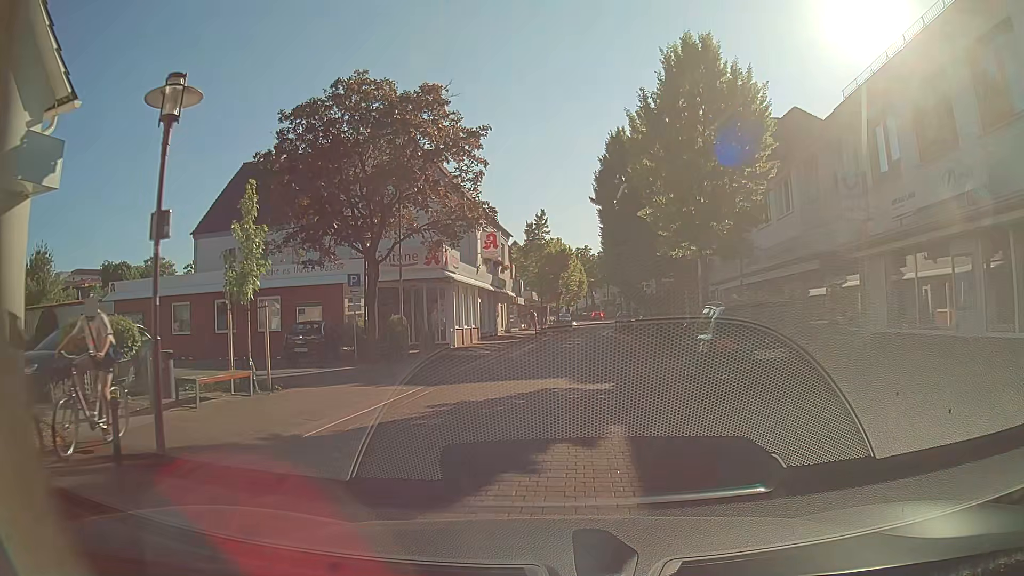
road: residential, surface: paving_stones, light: Day
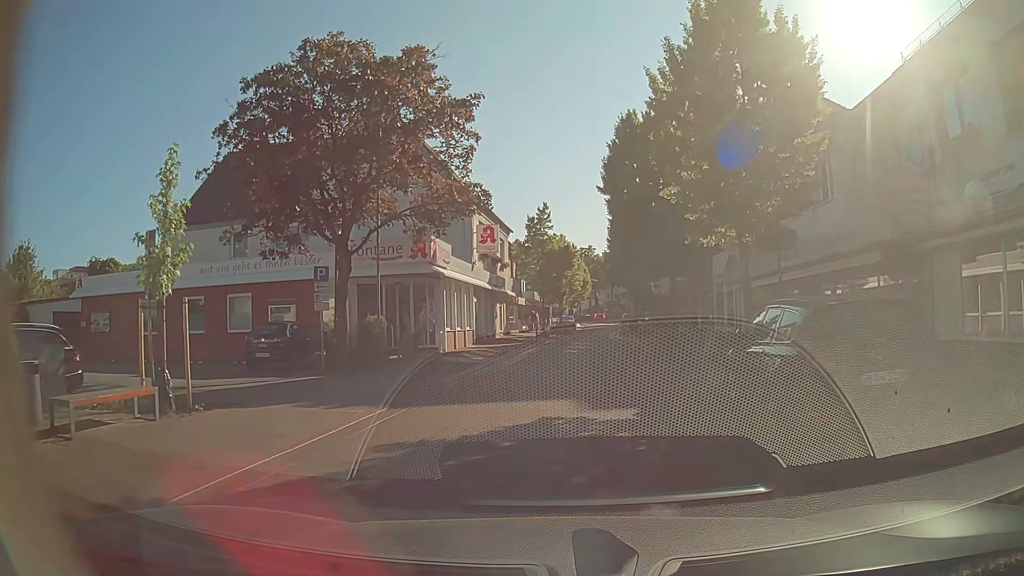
(0.0, +3.3) m; -1°
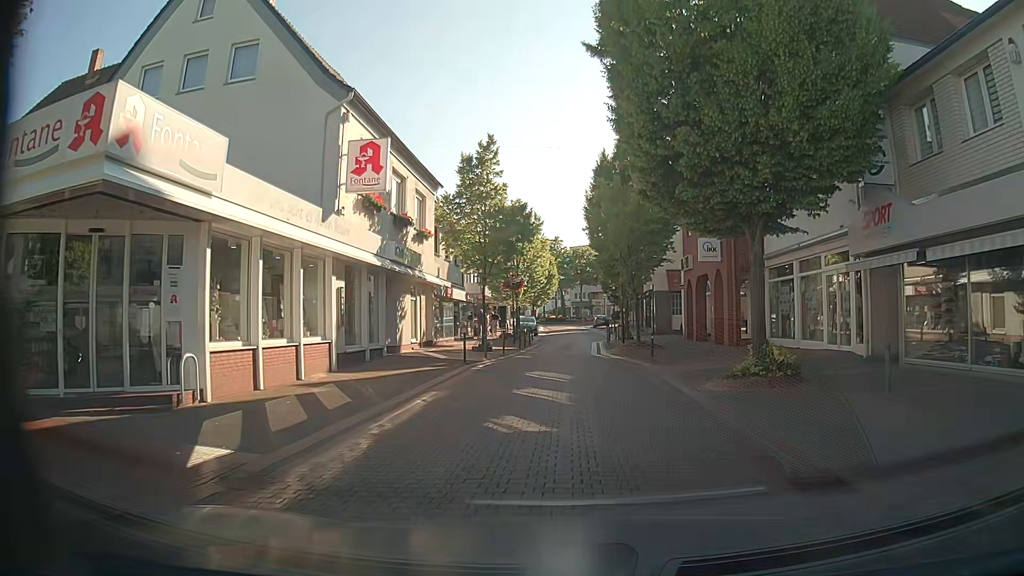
(+0.8, +16.6) m; +4°
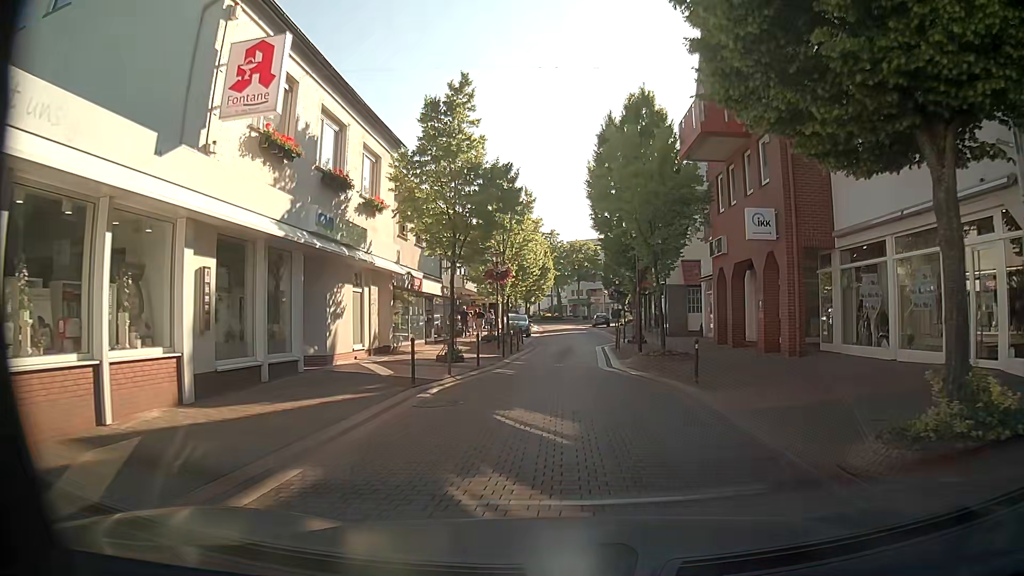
(-0.1, +7.0) m; -1°
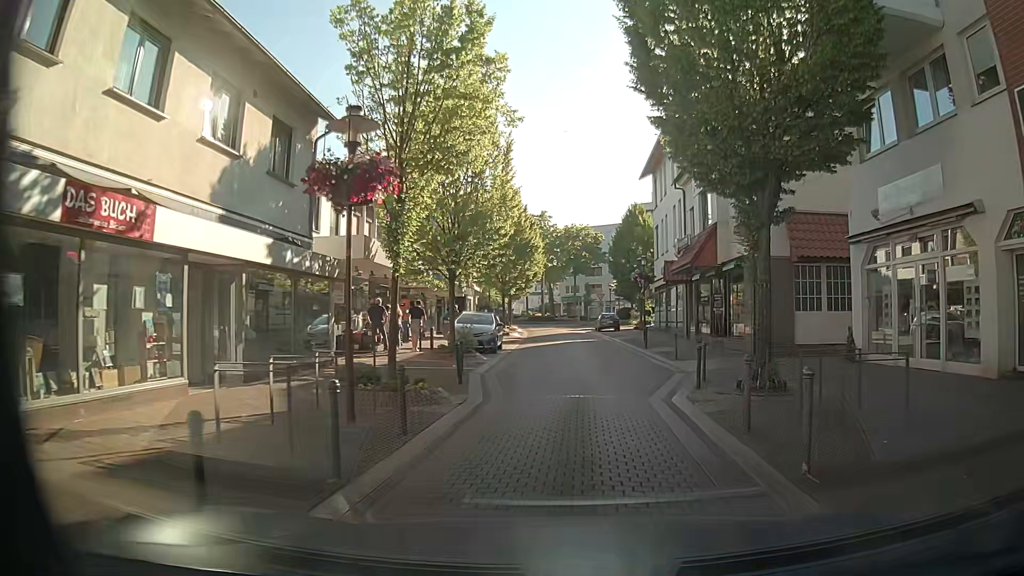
(+0.3, +19.1) m; +2°
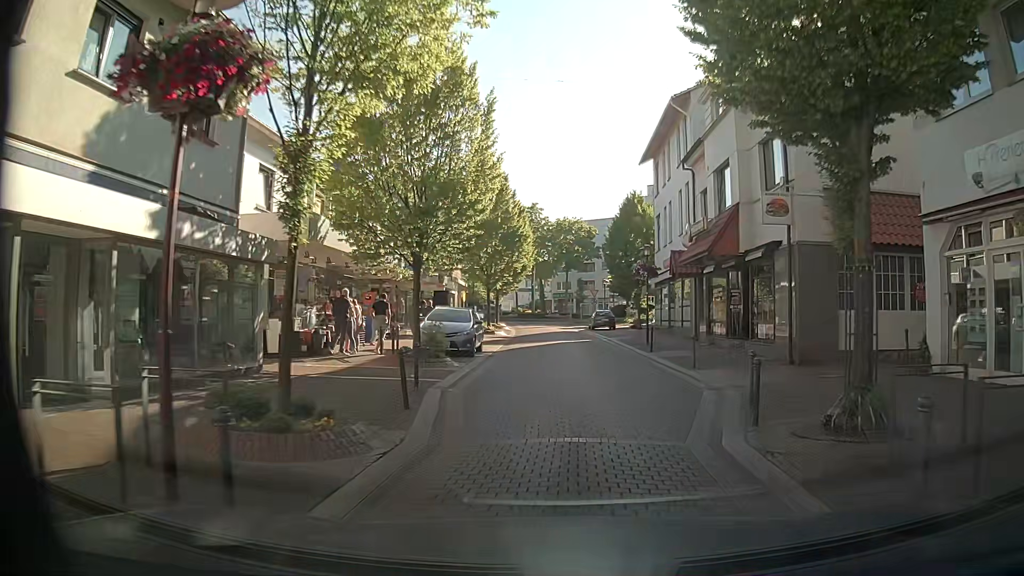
(0.0, +4.1) m; -2°
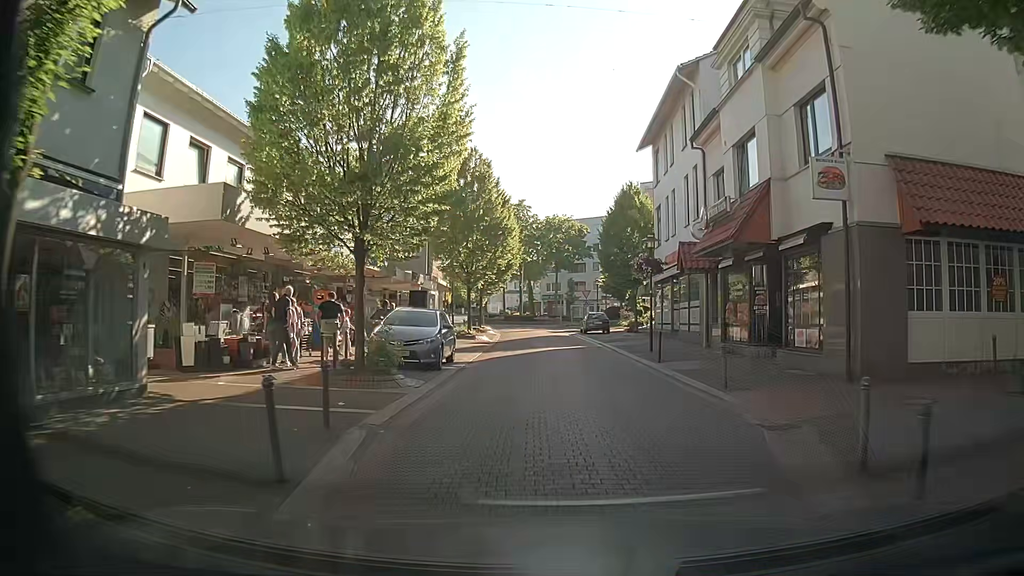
(+0.1, +4.1) m; +3°
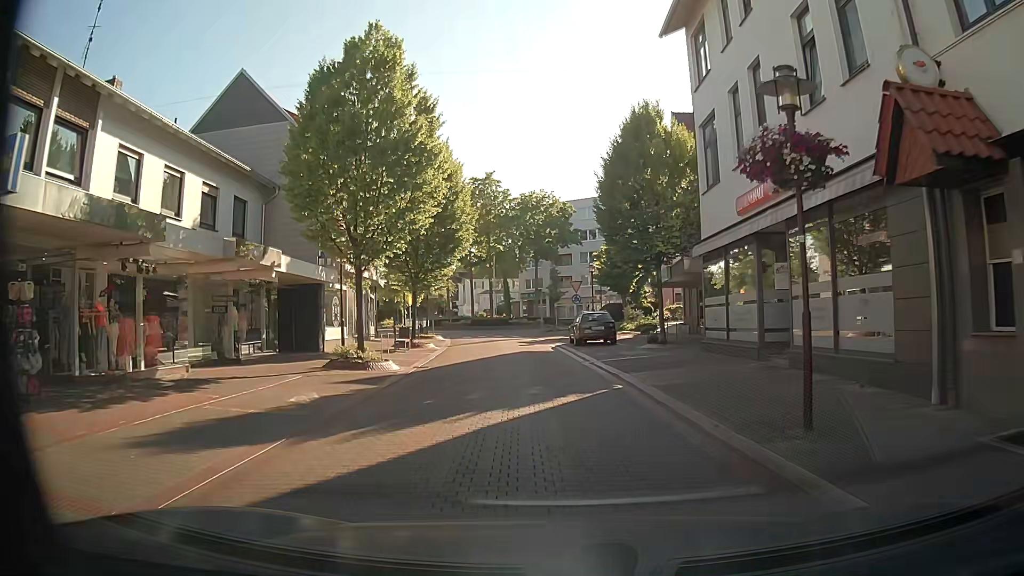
(+0.3, +16.6) m; 0°
(0, +10) (0, +20) (-1, +30) (-2, +40) (-3, +50) (+2, +58) (+11, +62) (+21, +63) (+30, +66) (+39, +71) m
